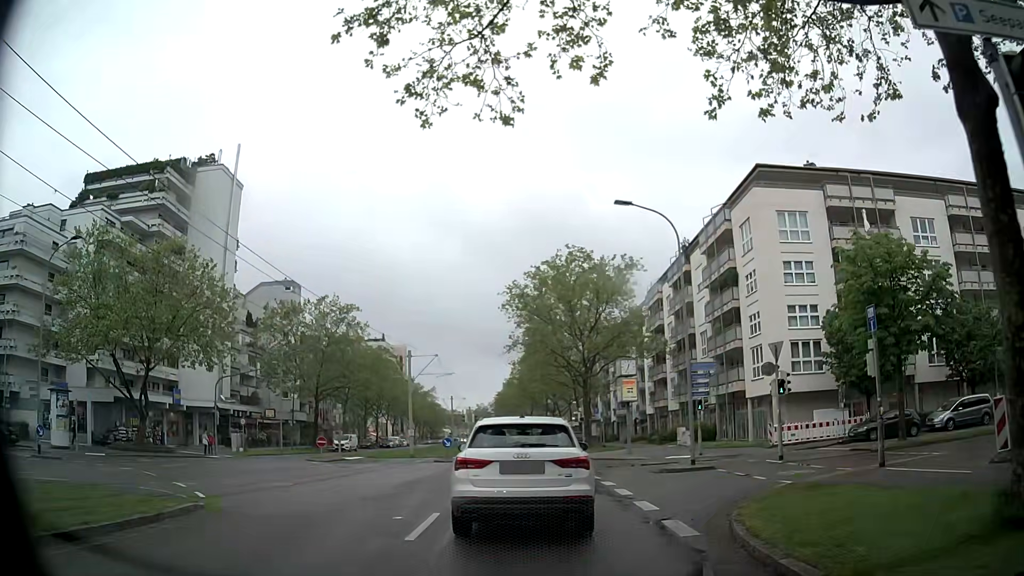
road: tertiary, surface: asphalt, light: Day
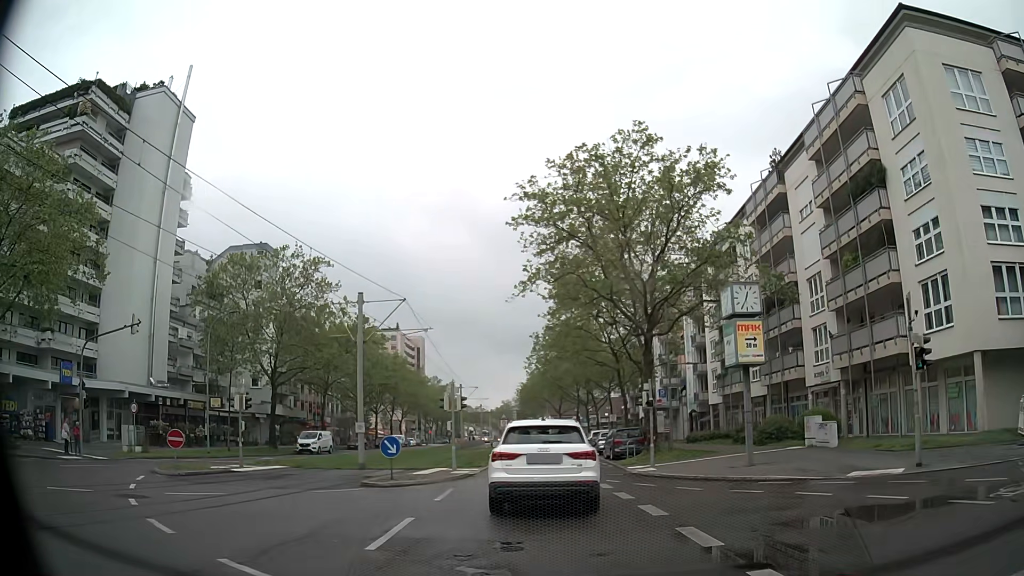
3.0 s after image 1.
(-0.3, +19.1) m; -1°
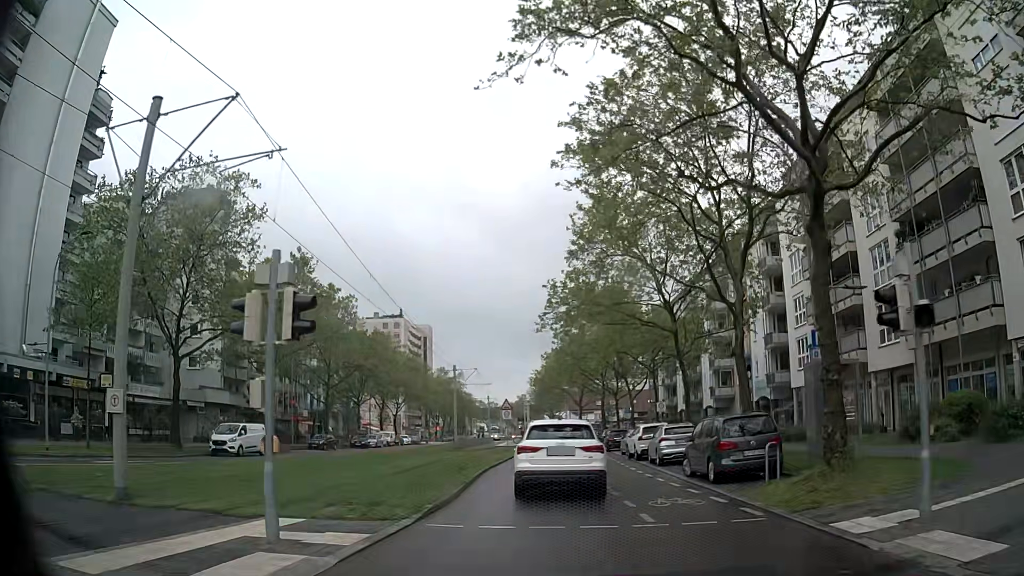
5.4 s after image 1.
(-0.5, +18.1) m; -2°
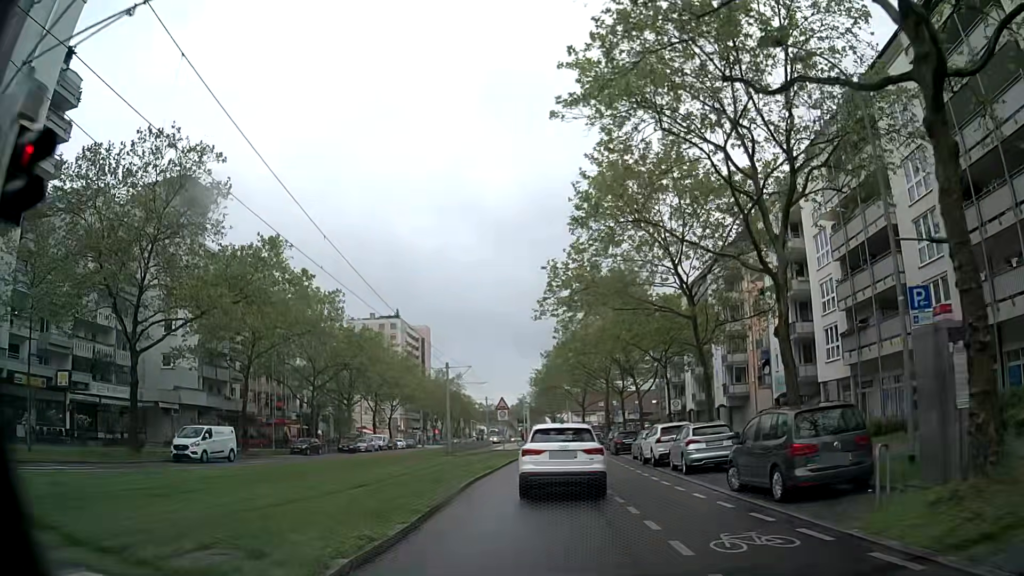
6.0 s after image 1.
(0.0, +4.7) m; +1°
